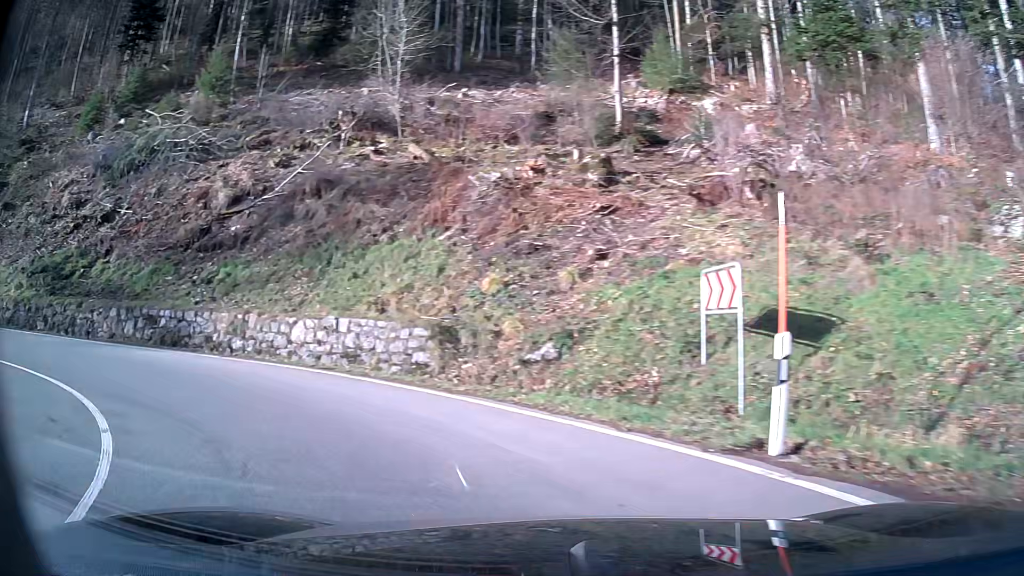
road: secondary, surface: asphalt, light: Day
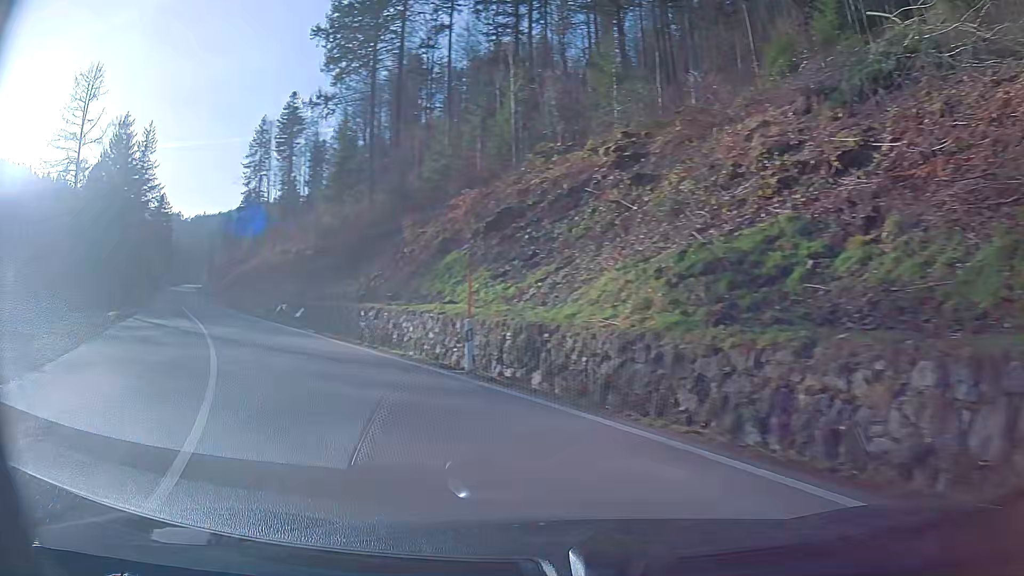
(-7.8, +12.0) m; -63°
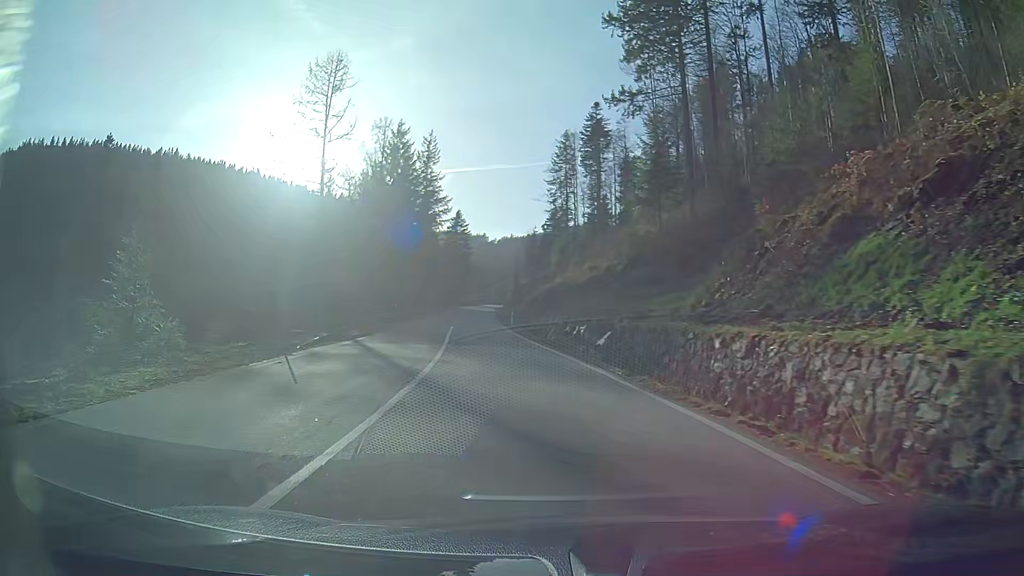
(-2.1, +11.1) m; -19°
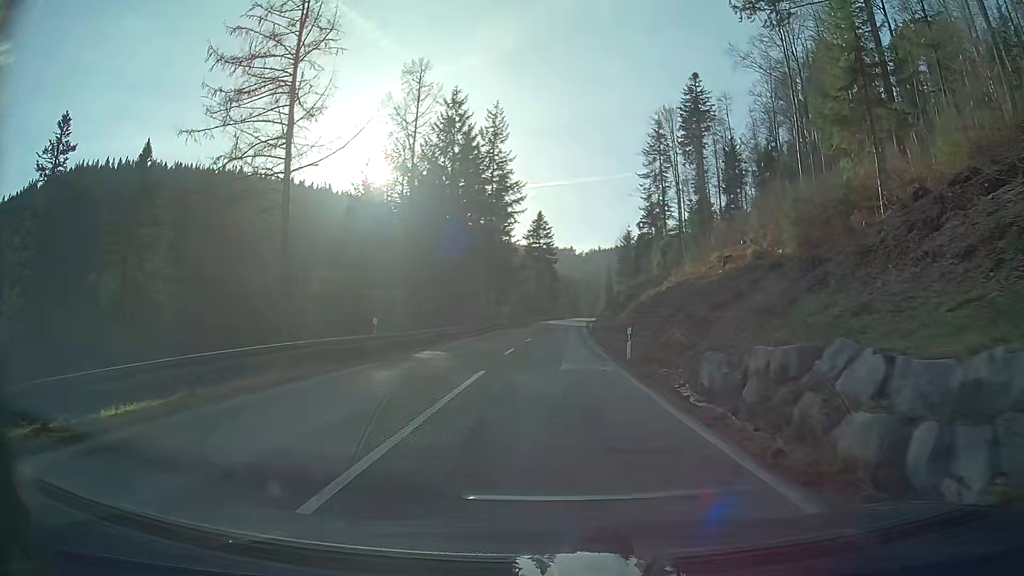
(-1.9, +27.1) m; -6°
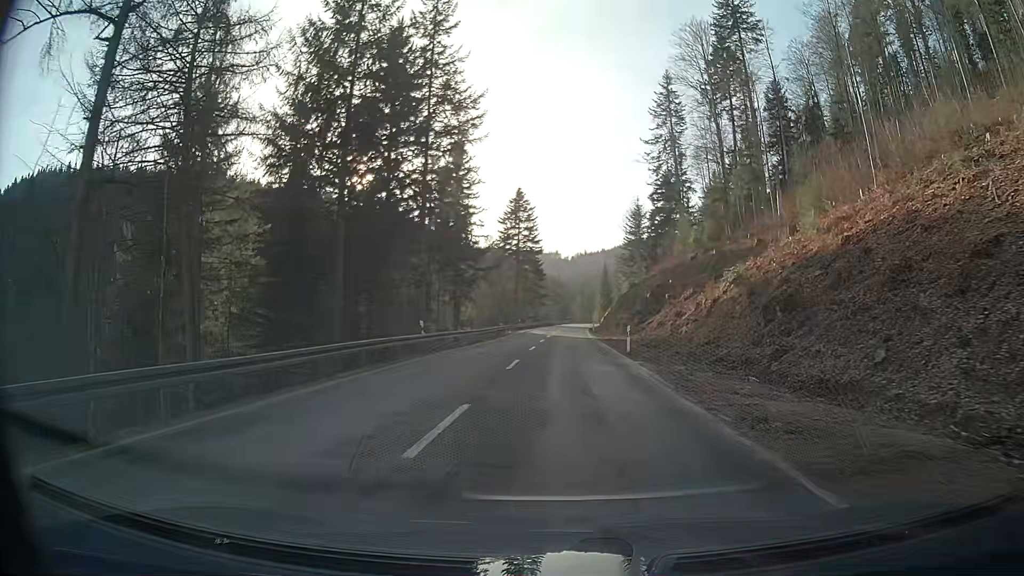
(+0.3, +42.5) m; +2°
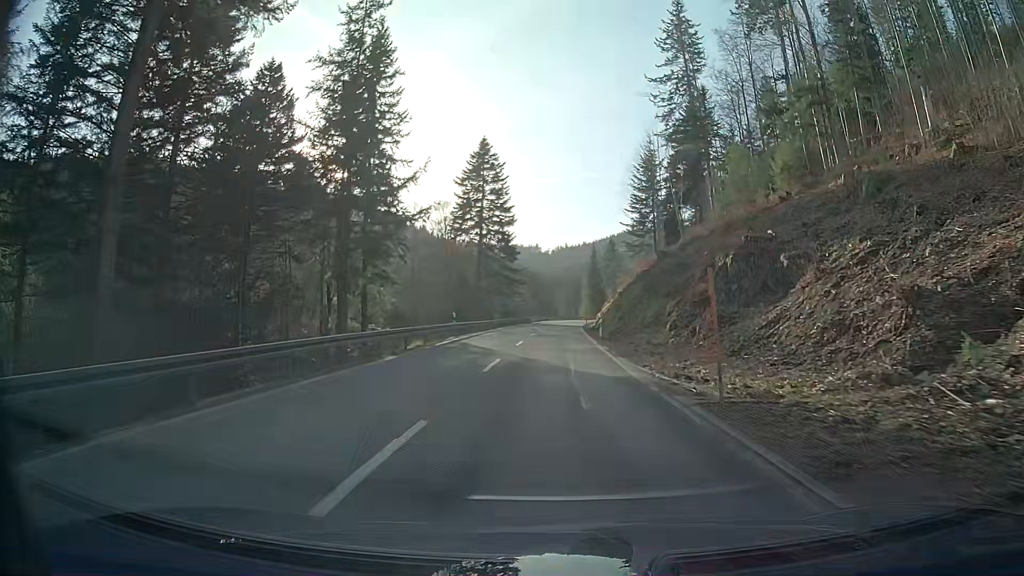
(+0.6, +38.0) m; +2°
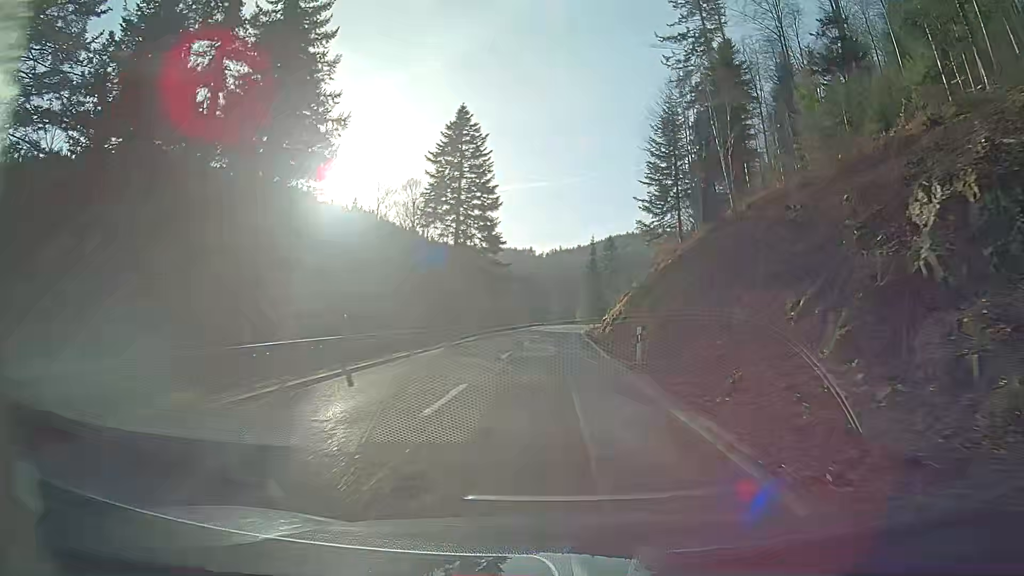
(0.0, +19.6) m; 0°
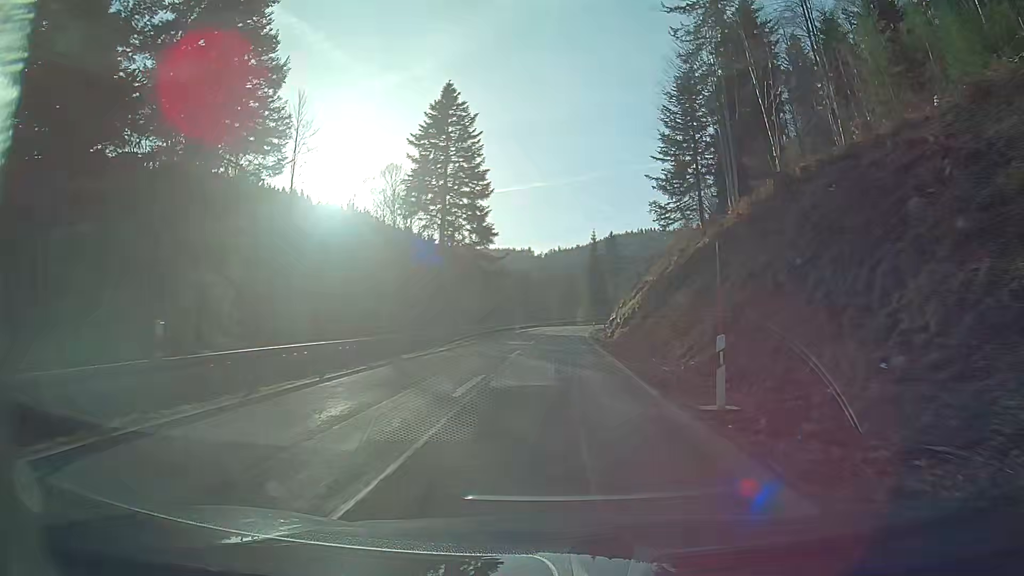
(0.0, +9.8) m; 0°
